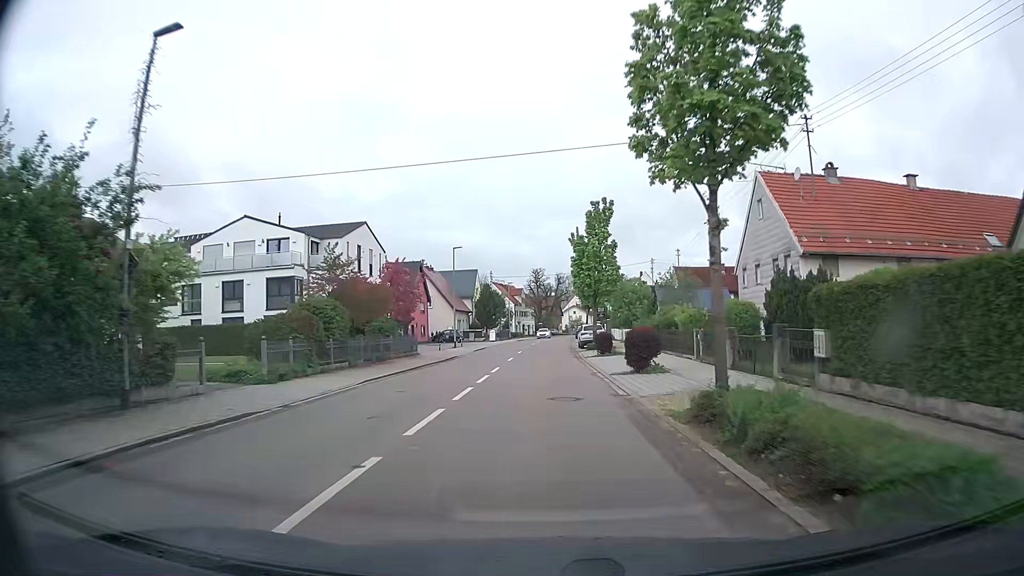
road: tertiary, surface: asphalt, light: Day
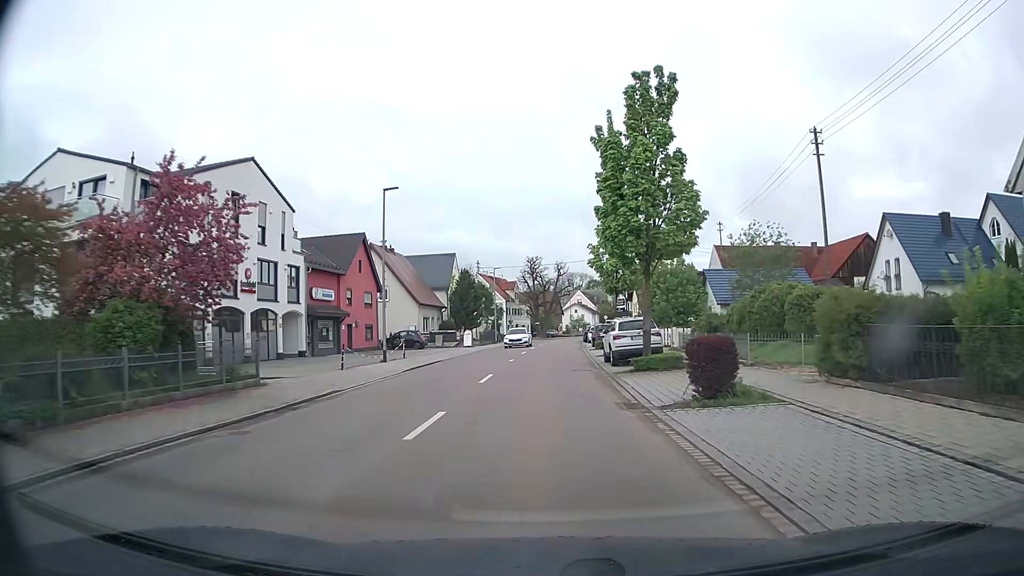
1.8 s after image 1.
(0.0, +22.8) m; 0°
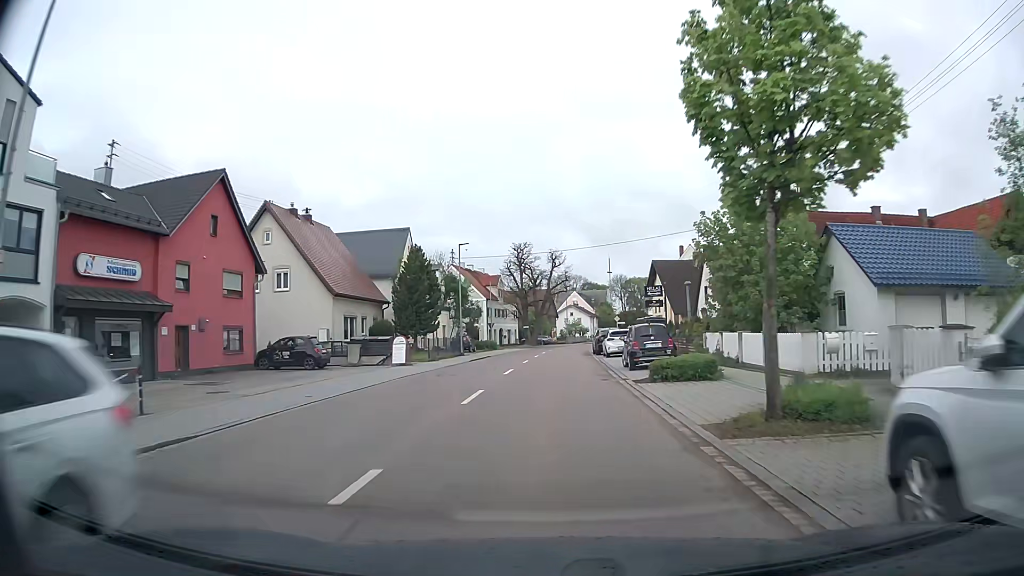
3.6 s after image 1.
(+0.2, +23.1) m; +1°
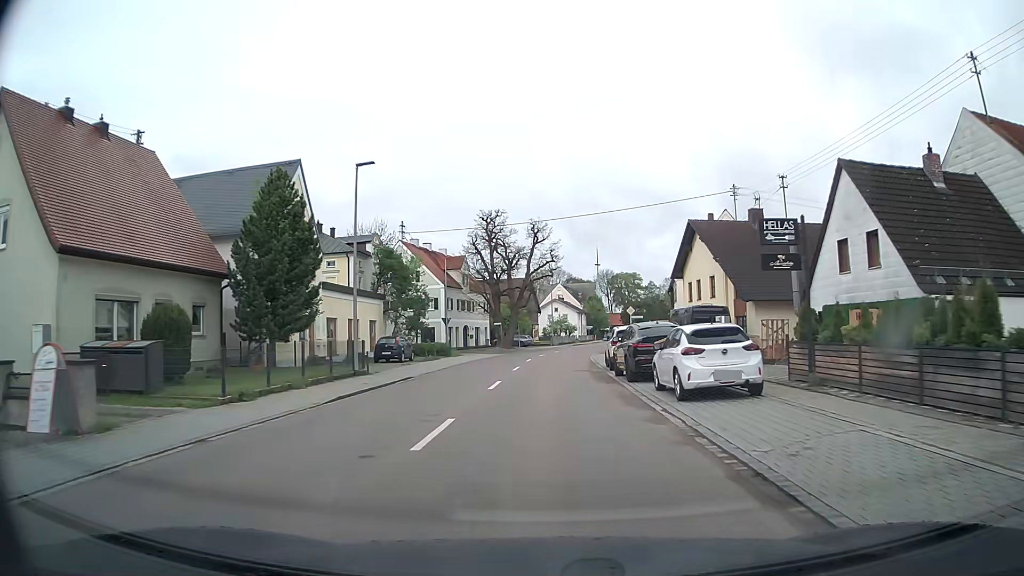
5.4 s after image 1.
(+0.3, +22.8) m; +2°
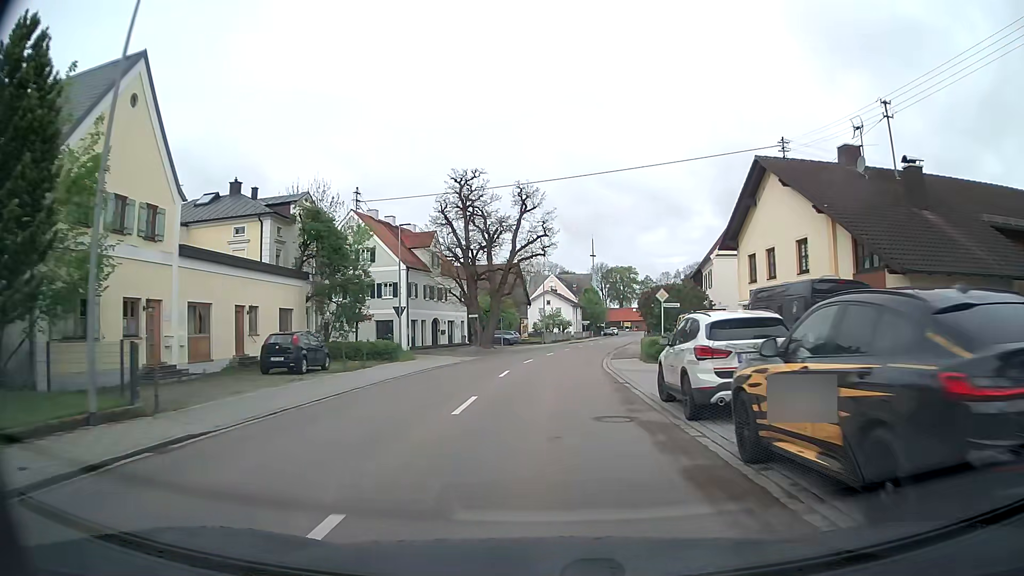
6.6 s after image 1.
(+0.1, +14.8) m; +1°
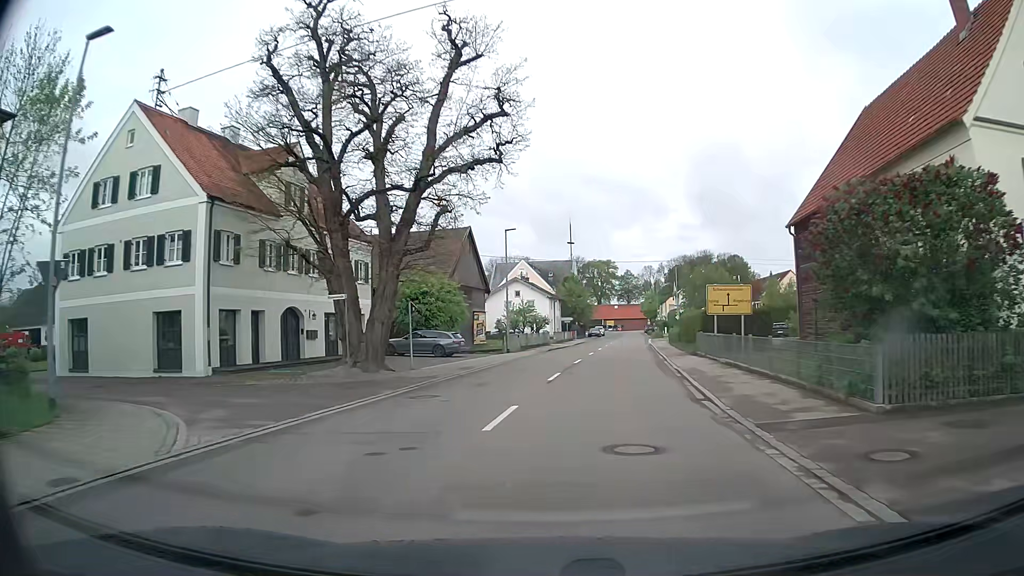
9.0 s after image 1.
(+0.5, +28.8) m; +2°
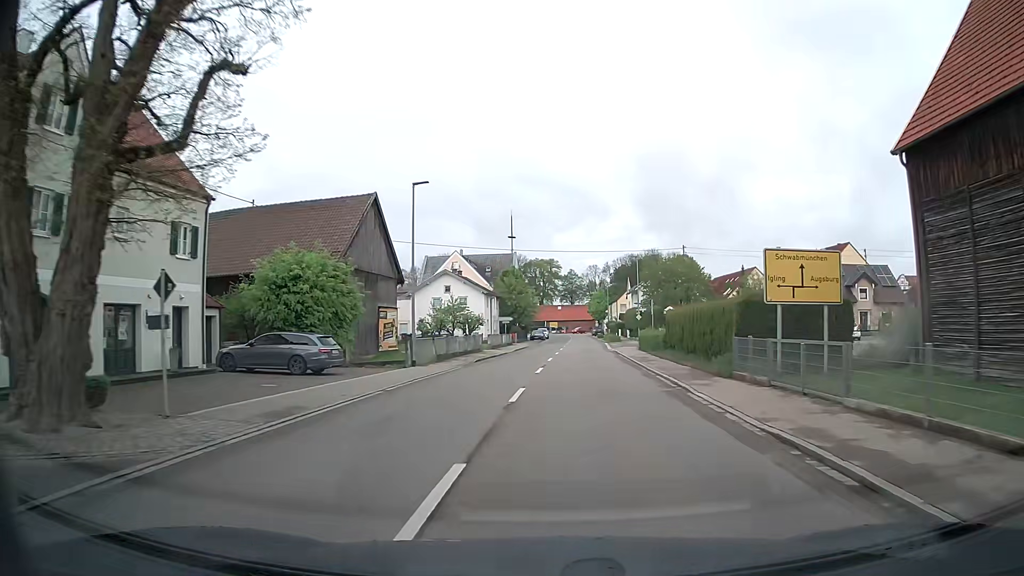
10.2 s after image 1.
(+0.5, +14.2) m; +6°
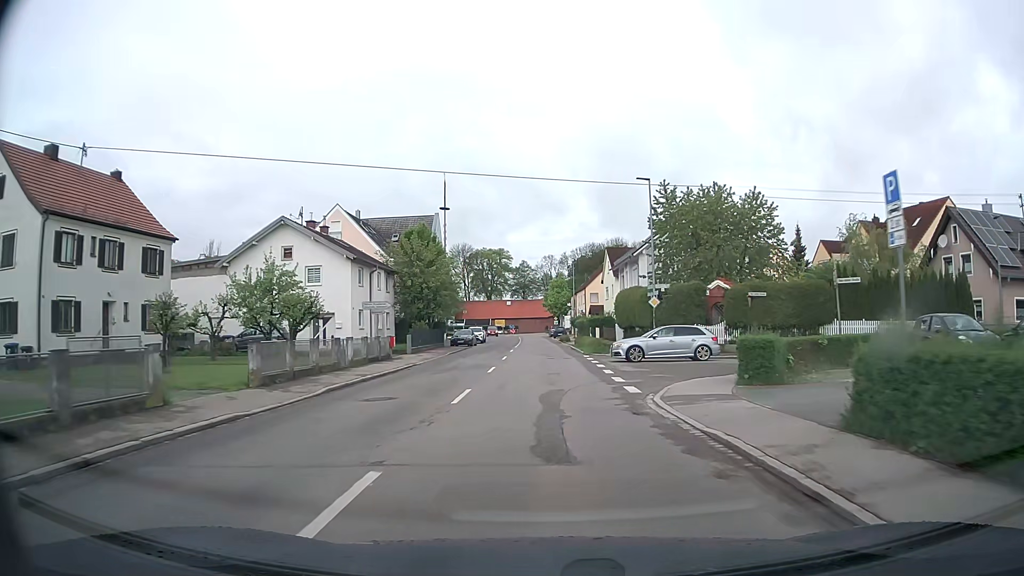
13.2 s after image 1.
(+1.6, +36.6) m; +3°
(0, +10) (0, +20) (0, +30) (0, +40) (0, +50) (0, +60) (0, +70) (-1, +80) (-1, +90) (-1, +100) m
